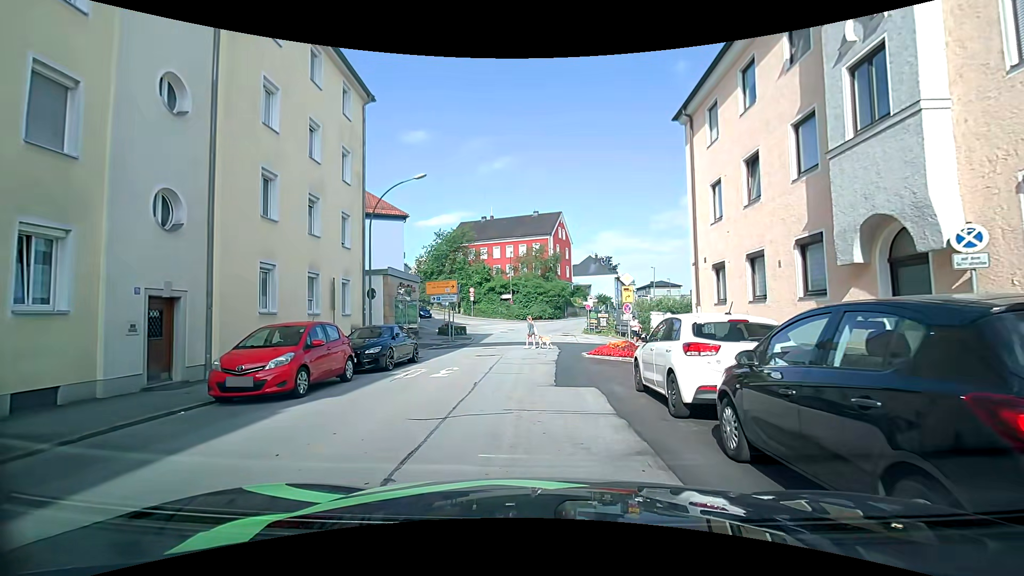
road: tertiary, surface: asphalt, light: Day
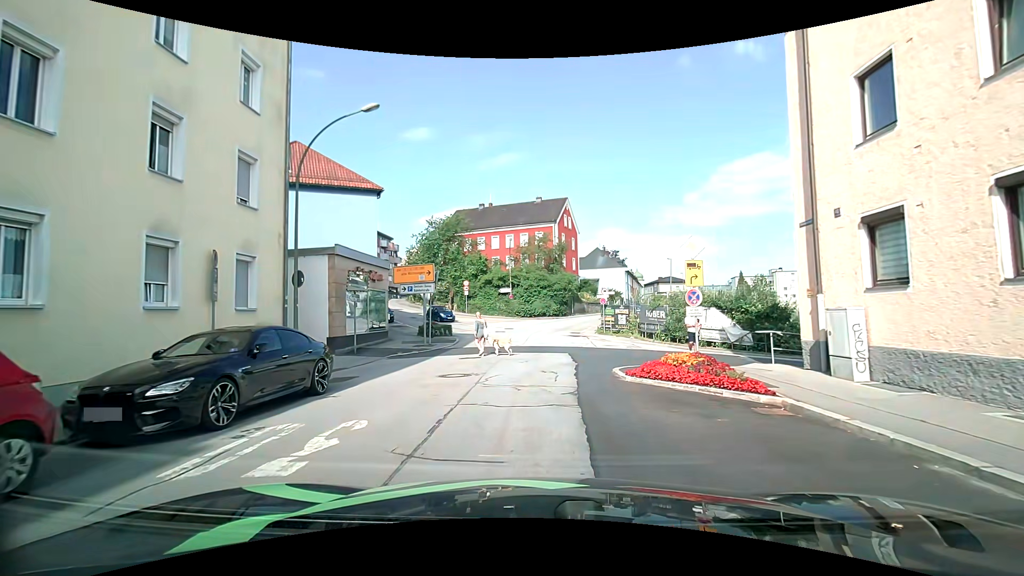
(+0.1, +8.3) m; +1°
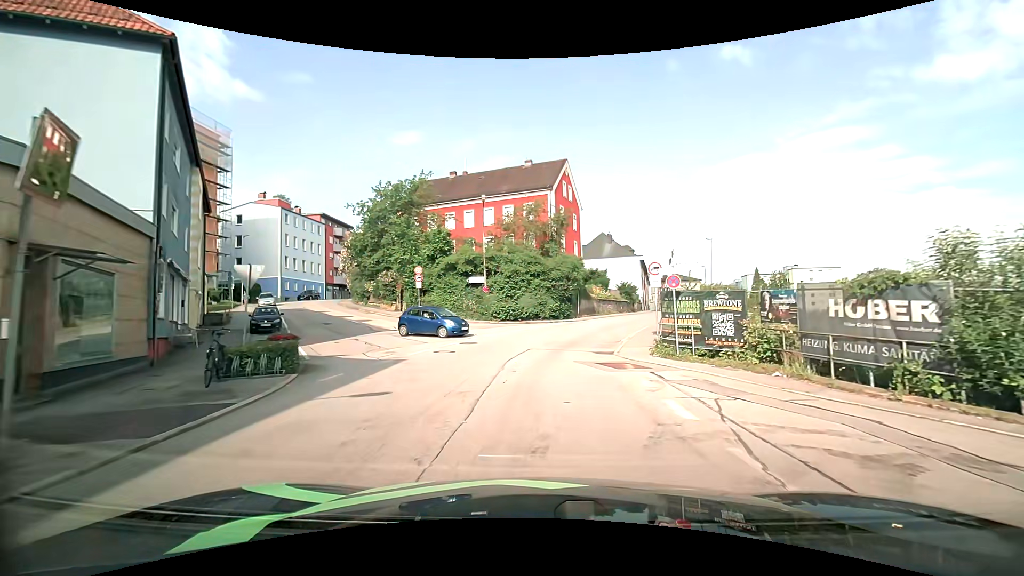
(-0.1, +20.4) m; 0°
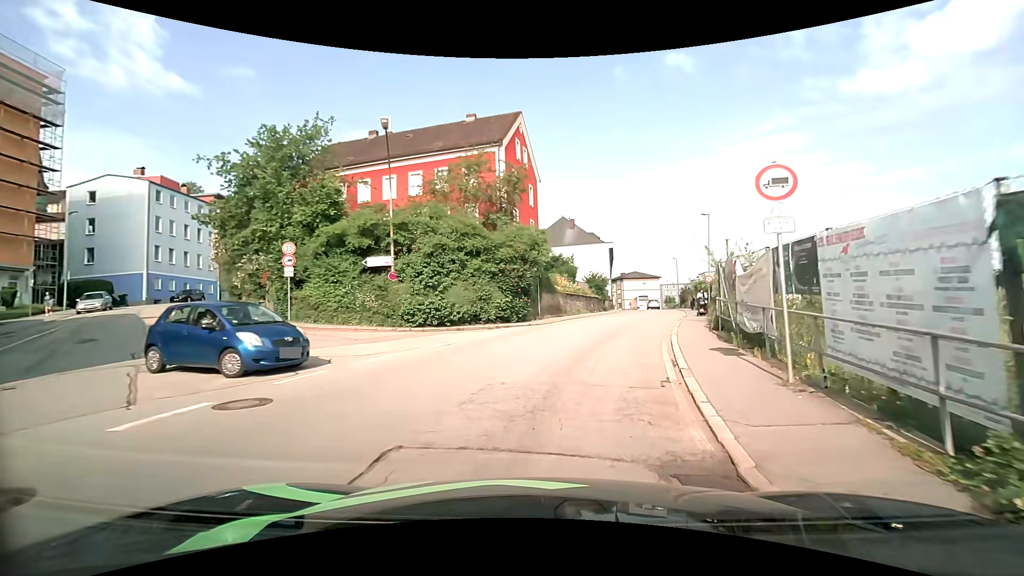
(+0.4, +13.9) m; +6°
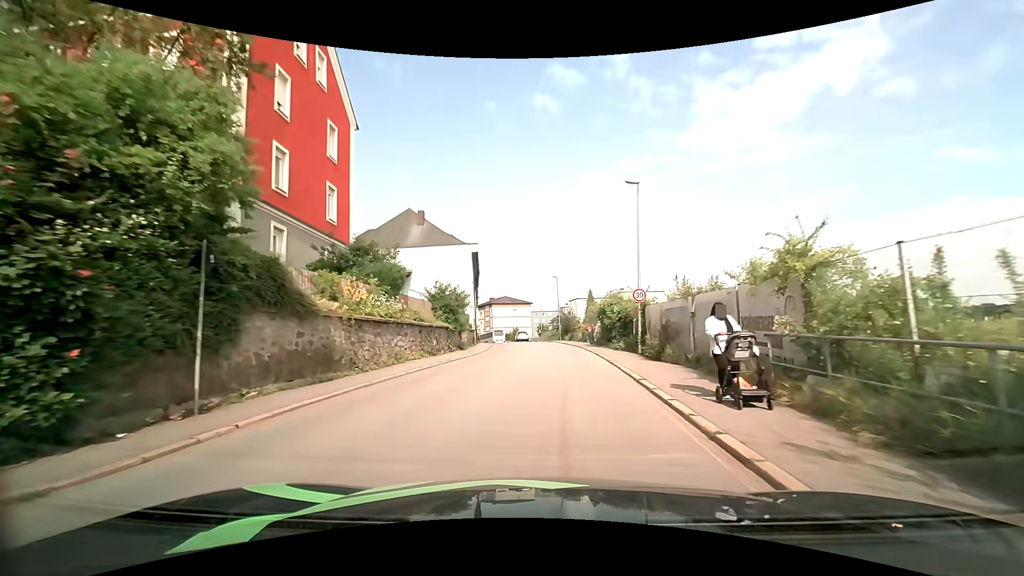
(+2.8, +19.8) m; +15°
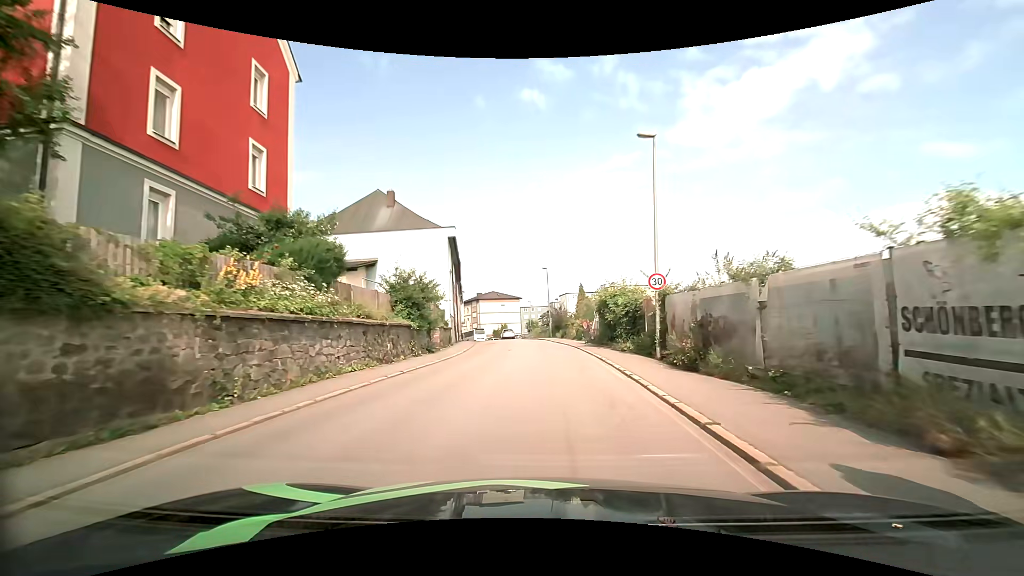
(0.0, +5.4) m; +1°
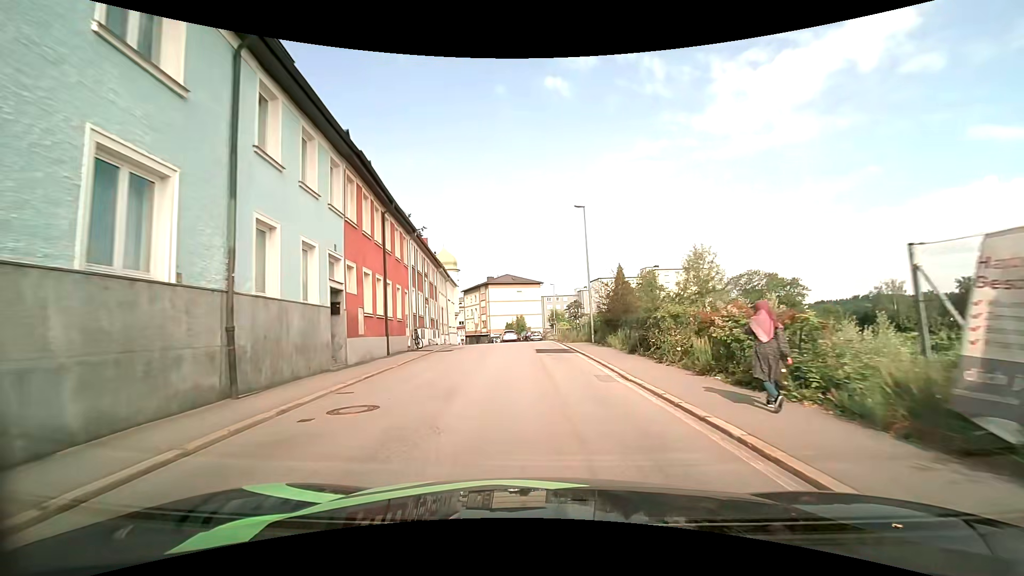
(-0.2, +28.0) m; -2°
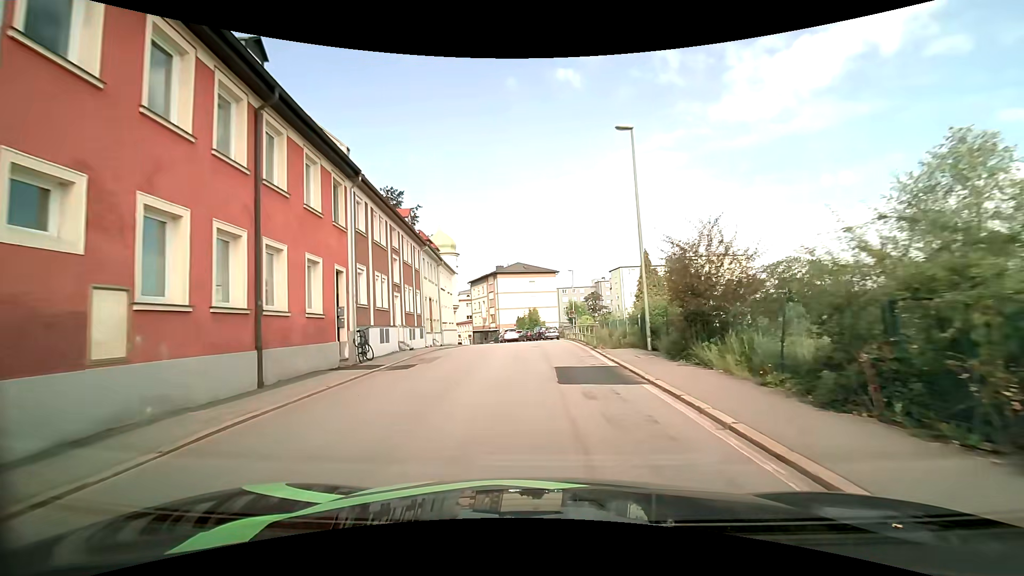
(-0.2, +11.2) m; -2°
(0, +10) (-1, +20) (-1, +30) (-1, +40) (-2, +50) (-4, +60) (-7, +69) (-10, +79) (-14, +88) (-18, +97) m
